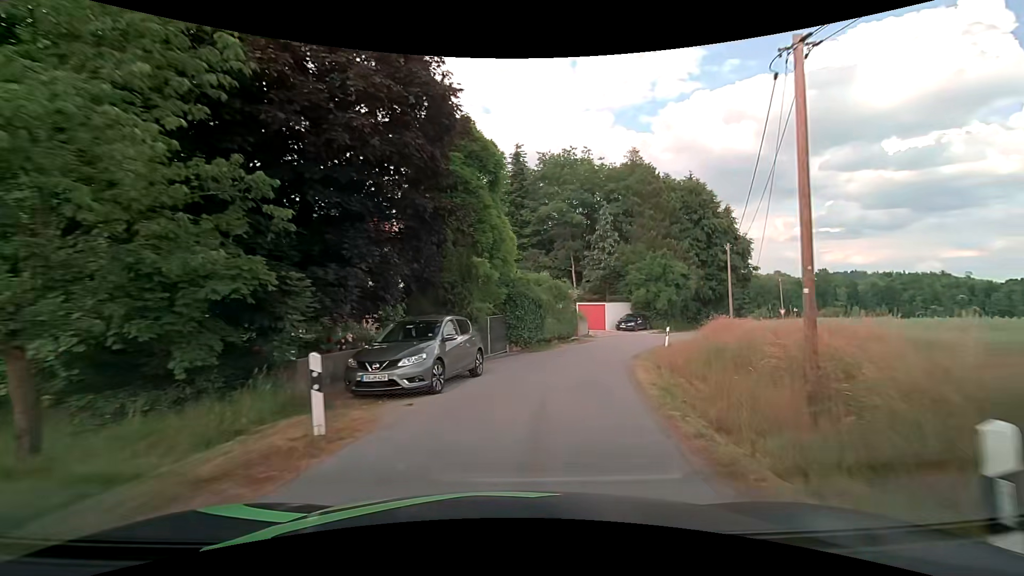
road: unclassified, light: Day
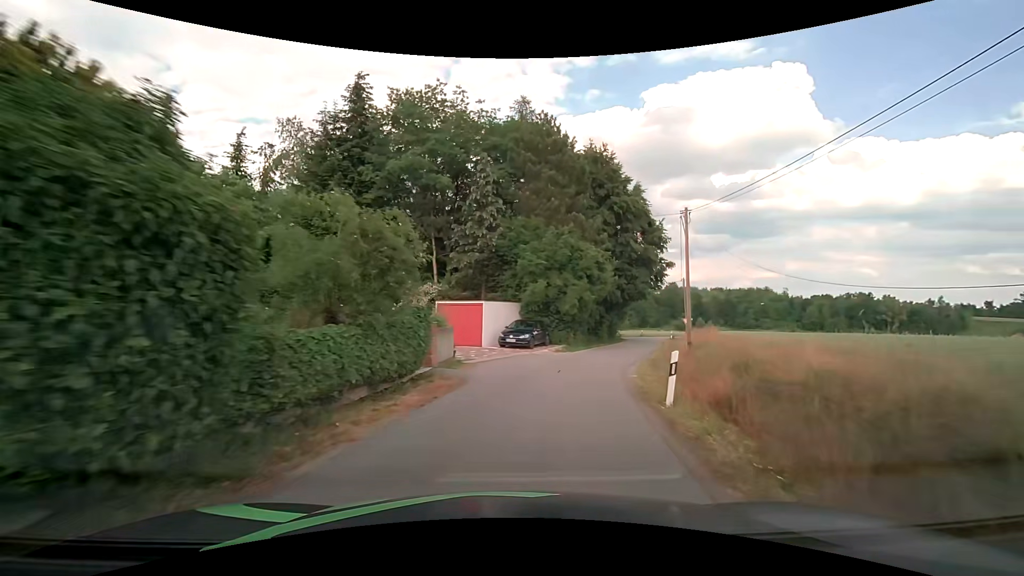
(+2.3, +17.9) m; +15°
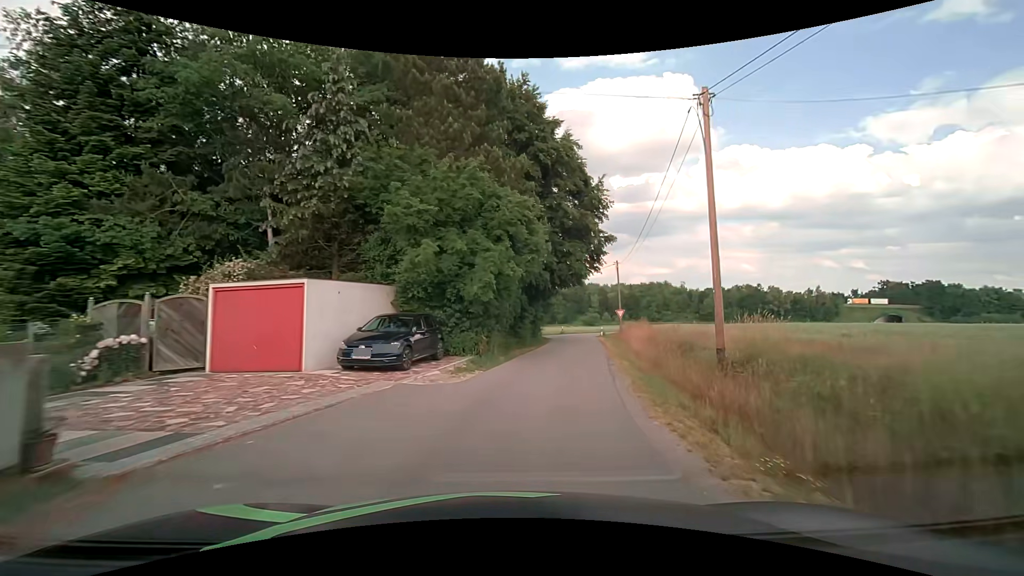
(+1.2, +12.5) m; +10°
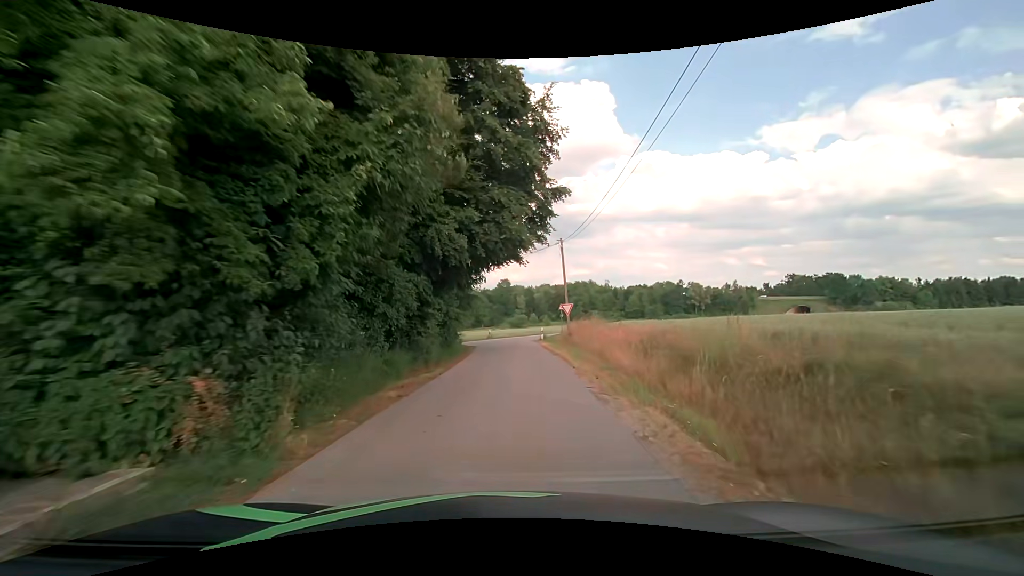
(+1.0, +12.2) m; +9°
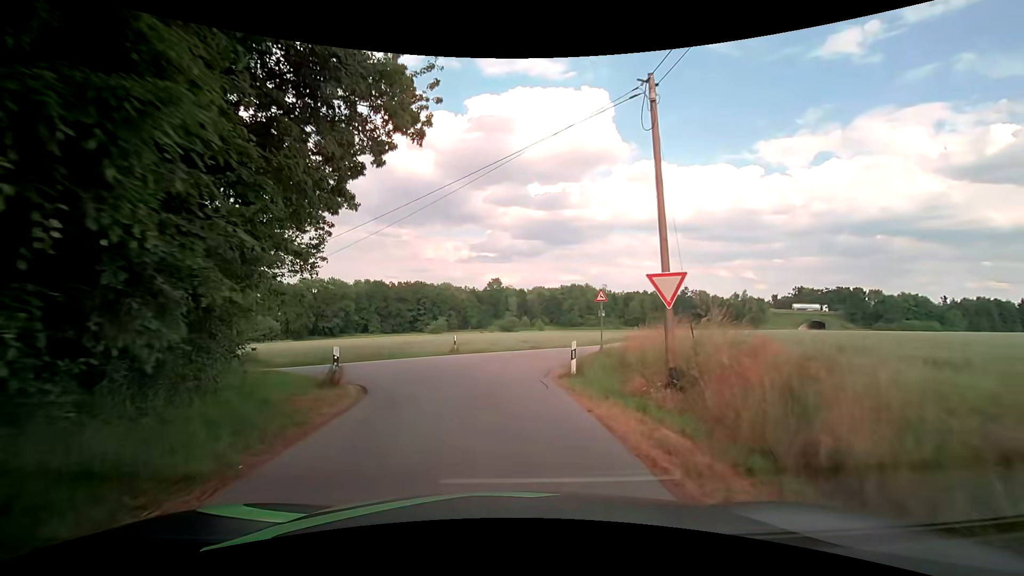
(+0.5, +22.3) m; +1°
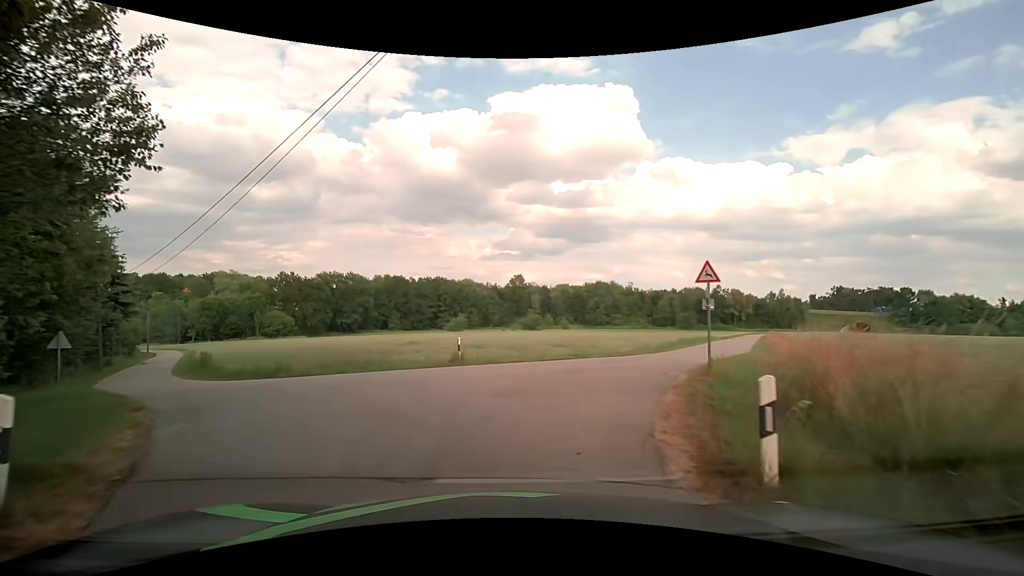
(-0.2, +8.3) m; -3°
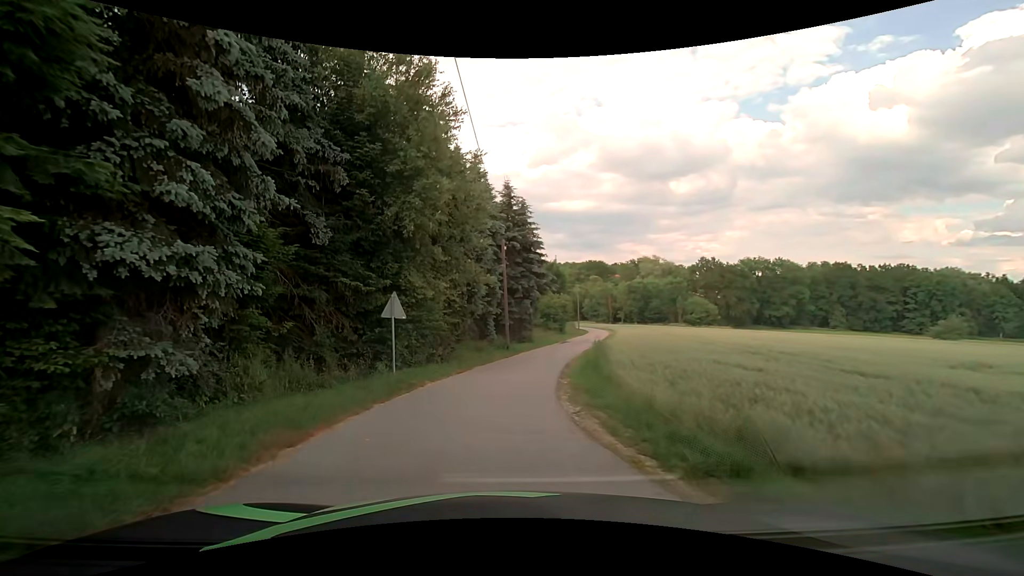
(-5.6, +15.0) m; -46°
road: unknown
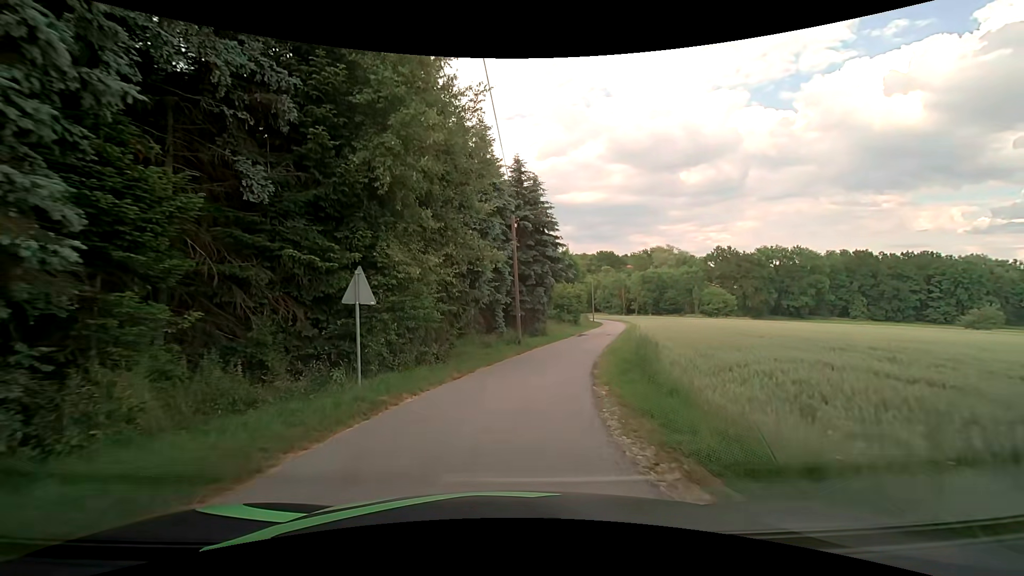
(0.0, +4.5) m; -1°
(0, +10) (+2, +20) (+4, +30) (+6, +39) (+9, +49) (+12, +59) (+14, +68) (+16, +78) (+18, +88) (+19, +98) m
